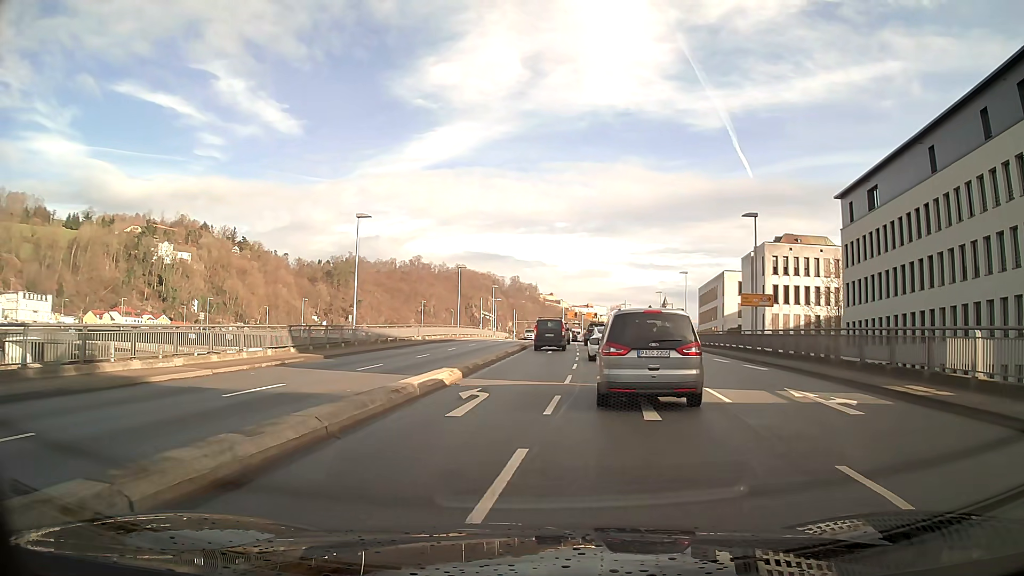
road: primary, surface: asphalt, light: Day
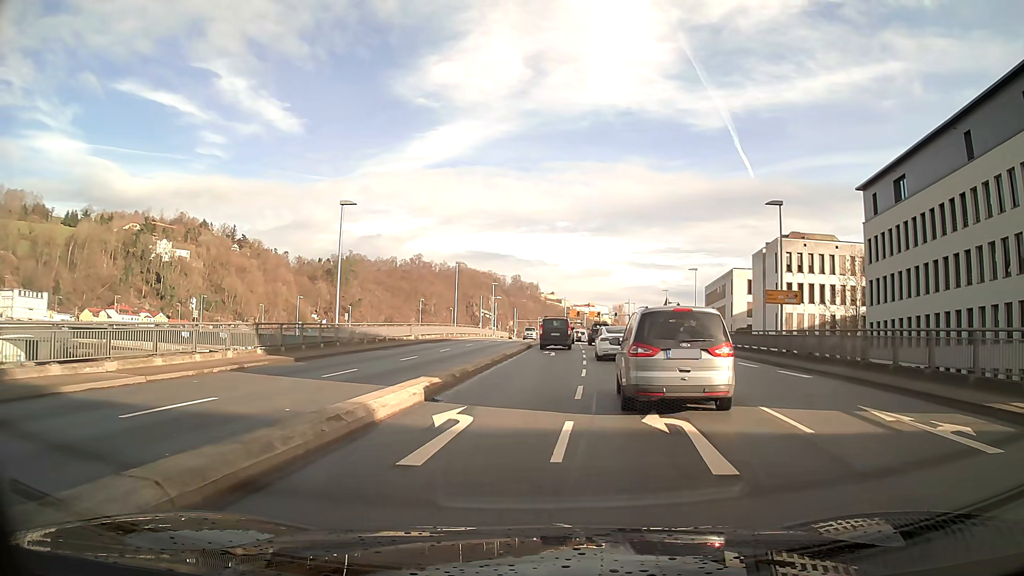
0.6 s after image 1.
(0.0, +4.0) m; -1°
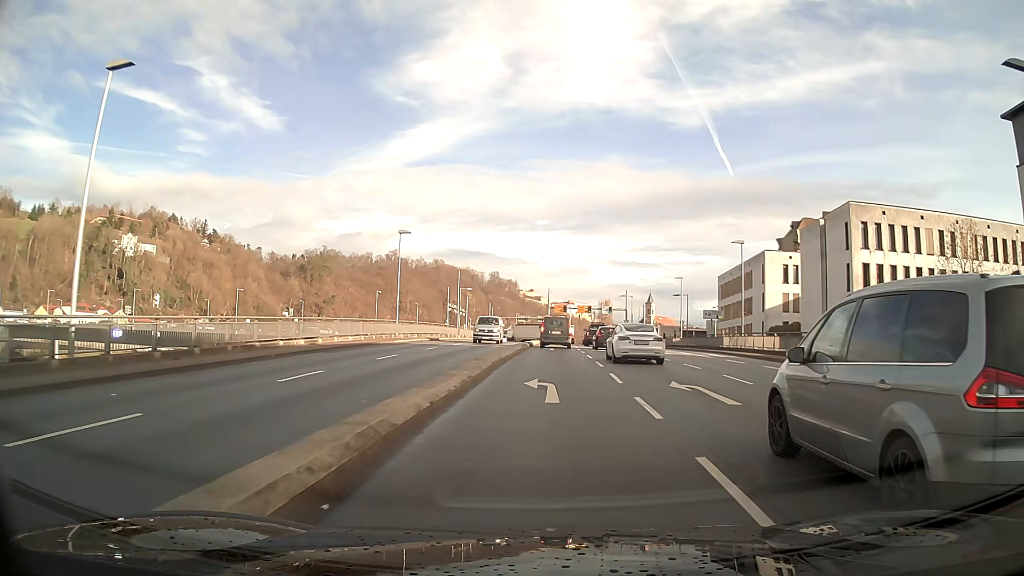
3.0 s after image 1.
(+0.3, +21.8) m; +2°
(0, +10) (0, +20) (+1, +30) (+1, +40) (+2, +50) (+2, +60) (+2, +70) (+3, +80) (+4, +90) (+4, +100) m
